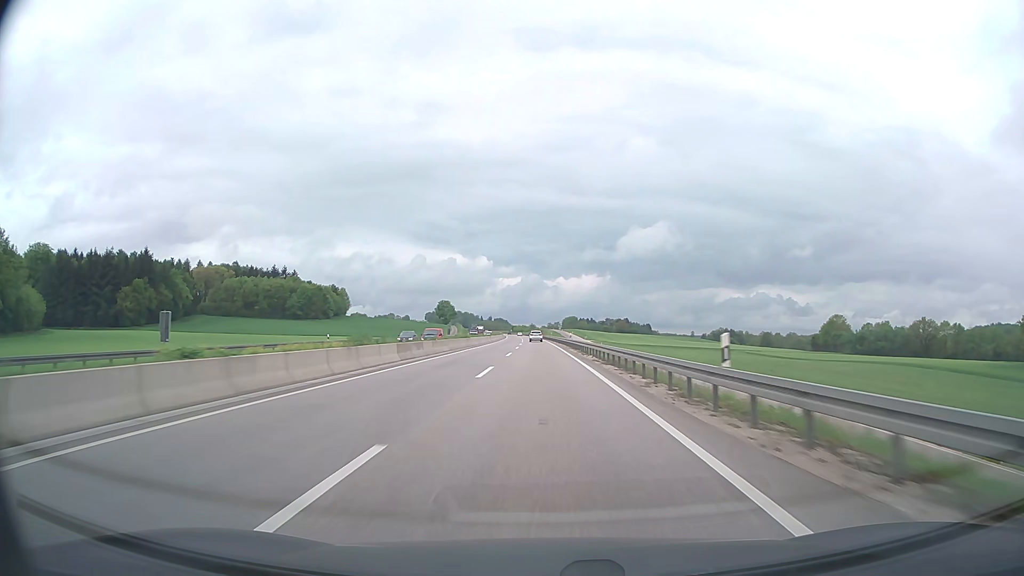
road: trunk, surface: asphalt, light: Day
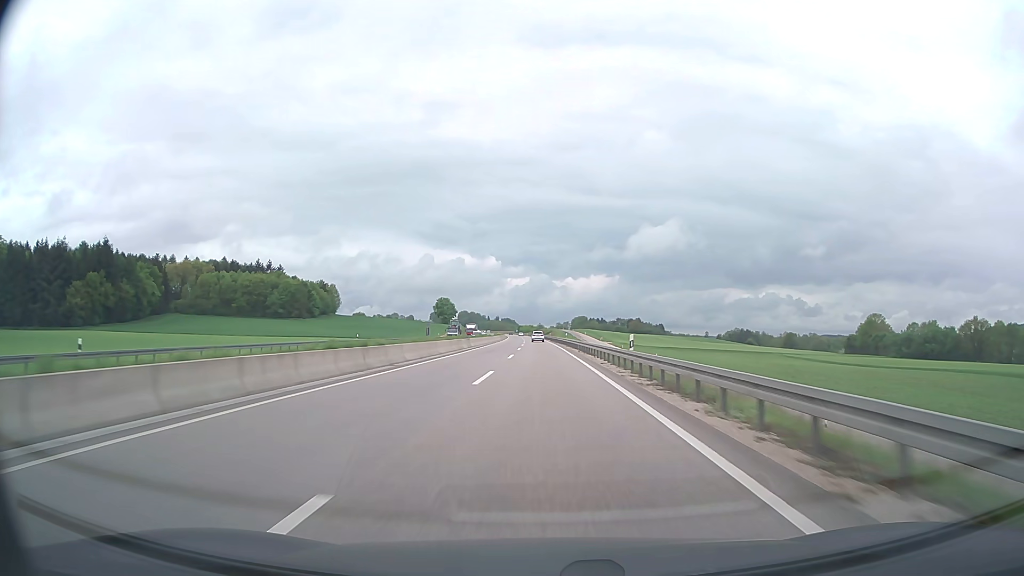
(-0.2, +38.5) m; -1°
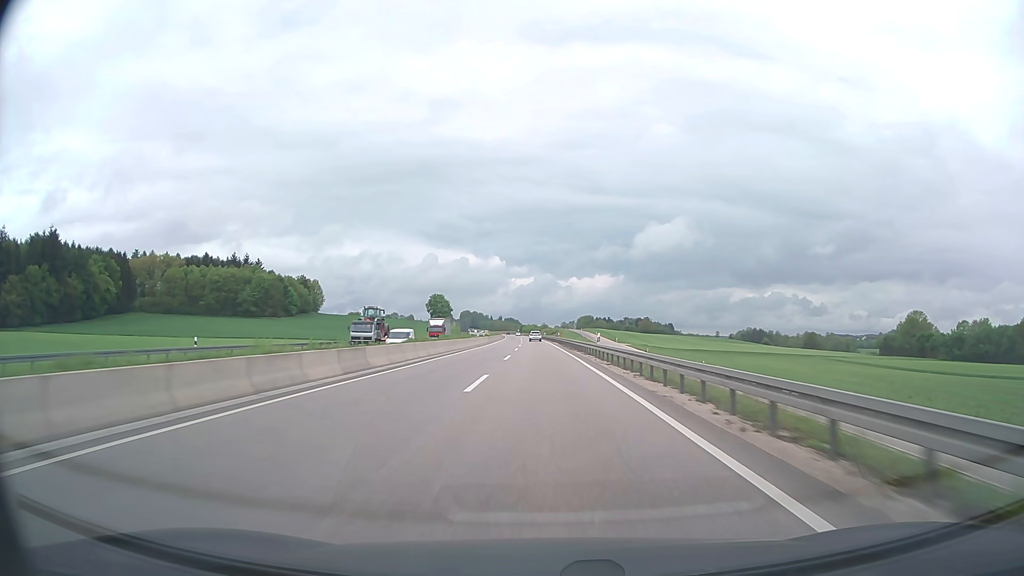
(-0.1, +38.4) m; 0°
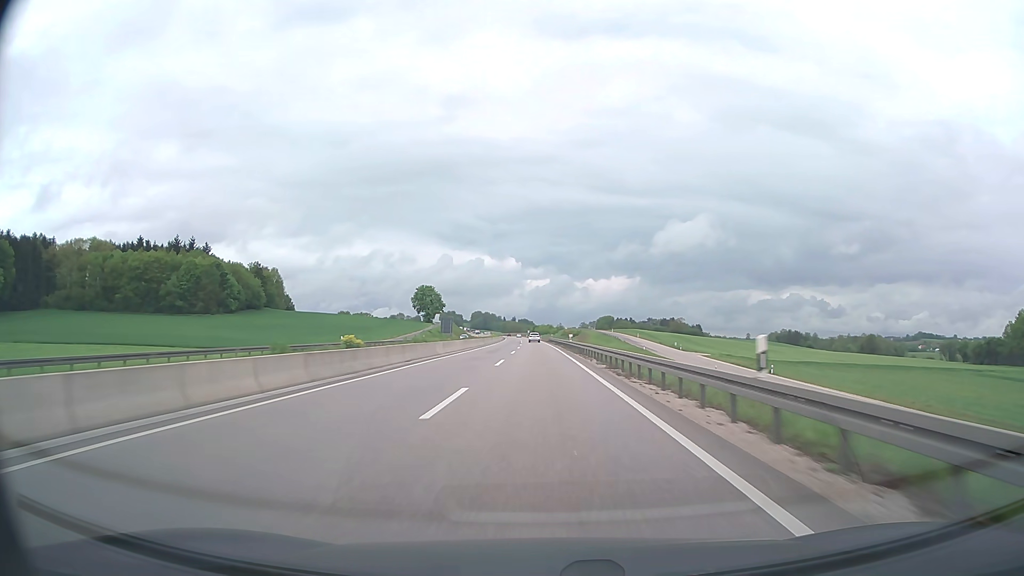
(-0.7, +76.9) m; -1°
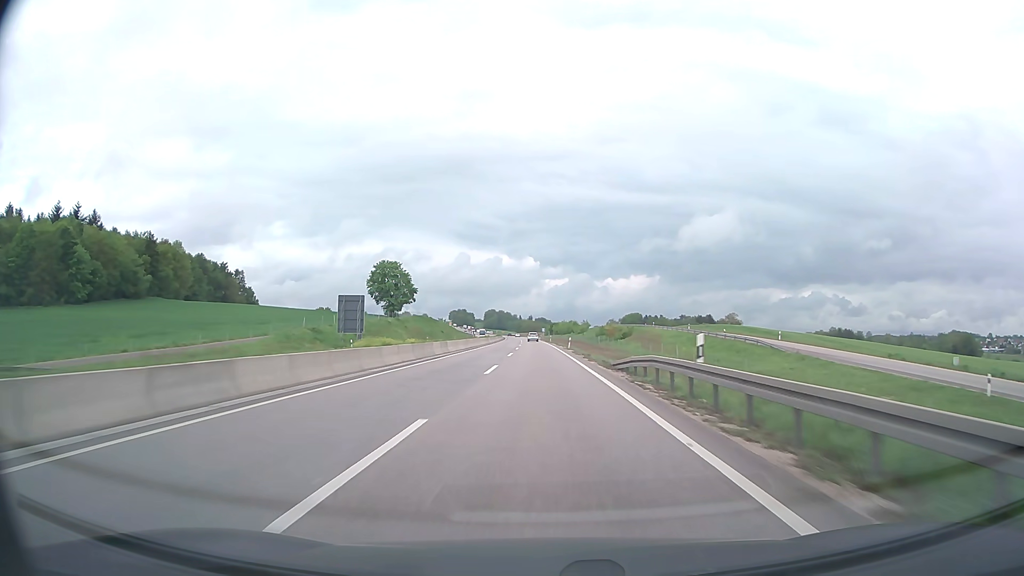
(-1.3, +96.5) m; -1°
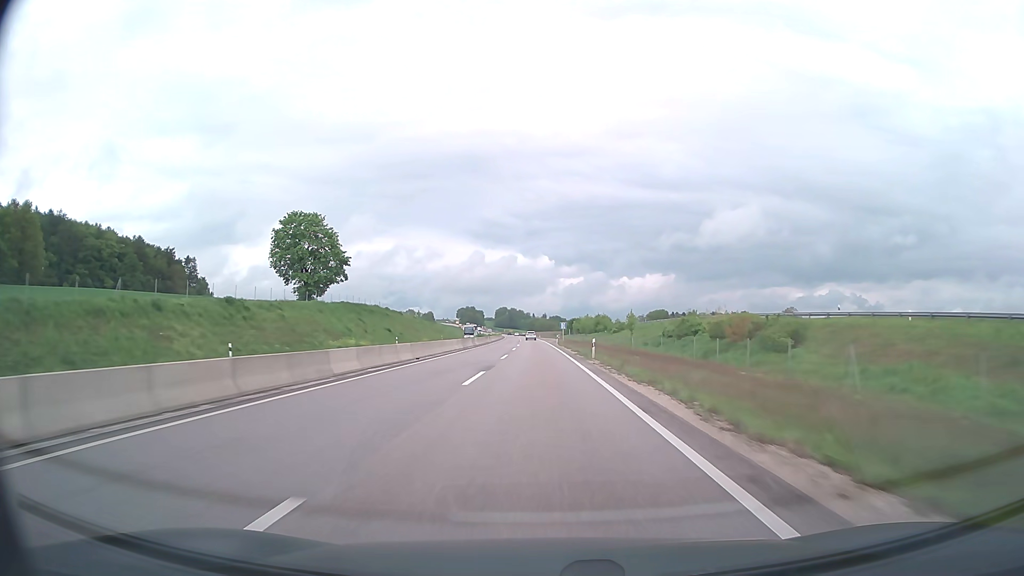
(-0.8, +77.3) m; -1°
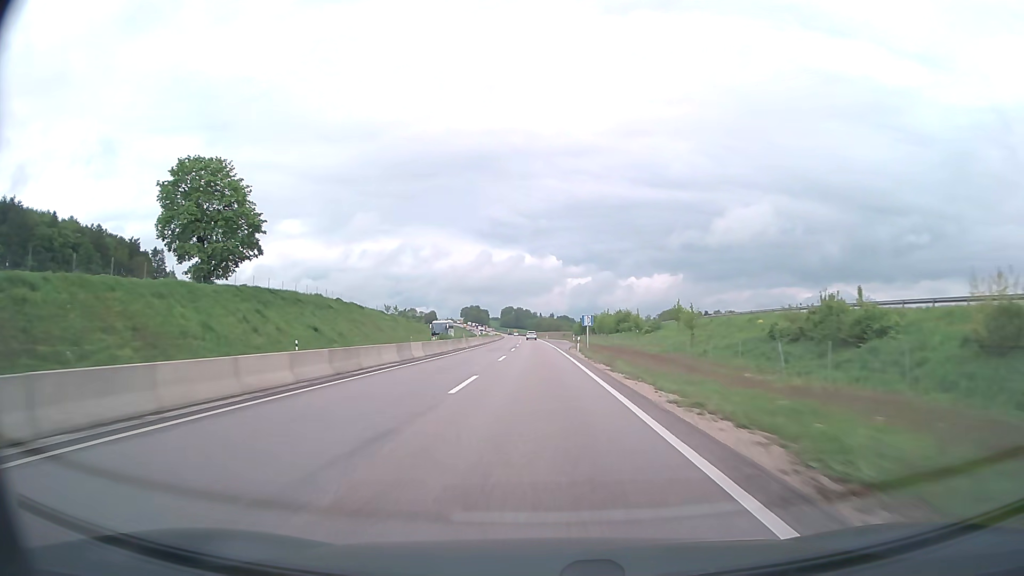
(-0.2, +38.7) m; -1°
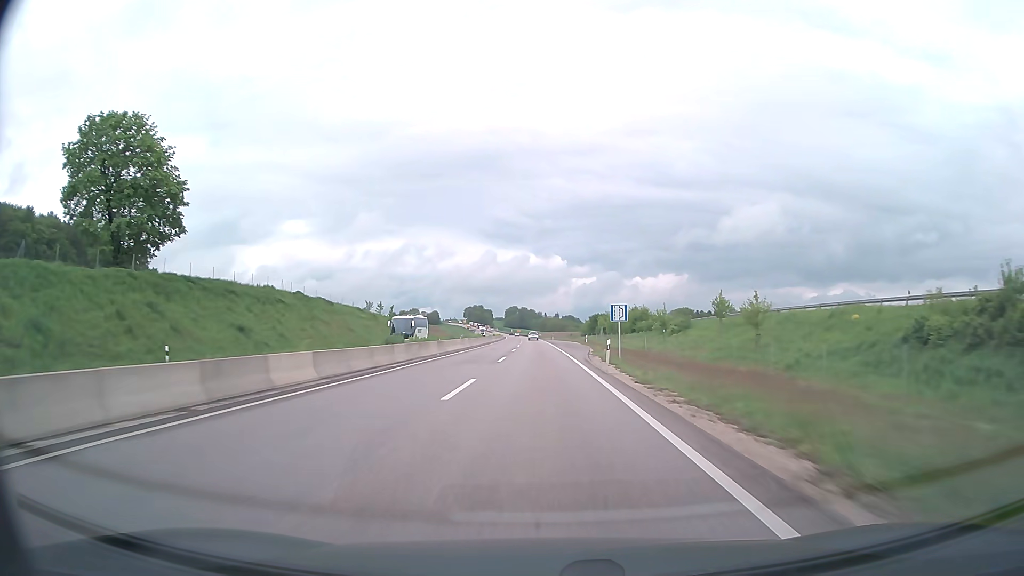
(-0.1, +19.3) m; 0°
(0, +10) (0, +20) (0, +30) (0, +40) (0, +50) (0, +60) (-1, +70) (-1, +80) (-1, +90) (-1, +100) m
